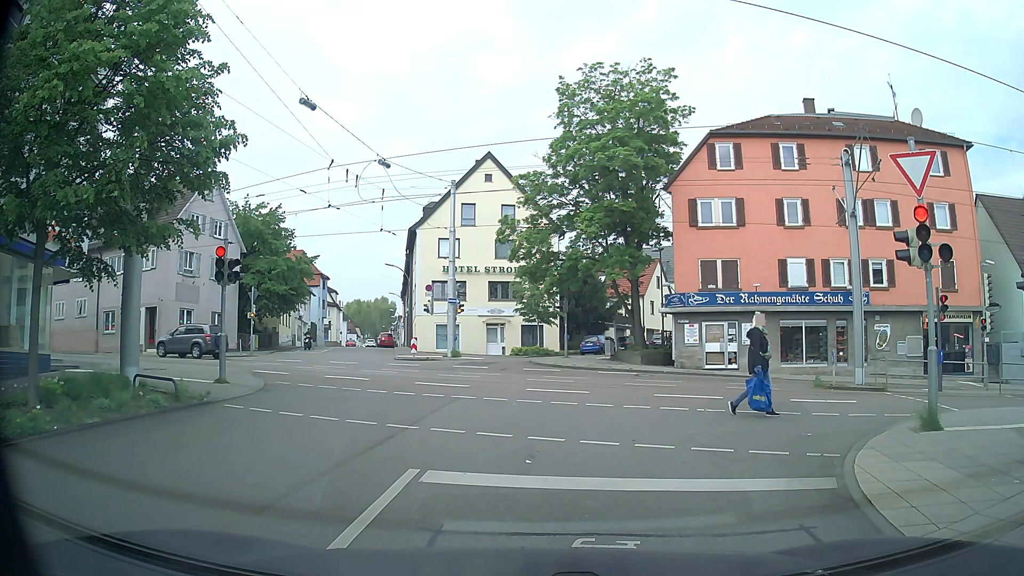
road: residential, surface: asphalt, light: Day
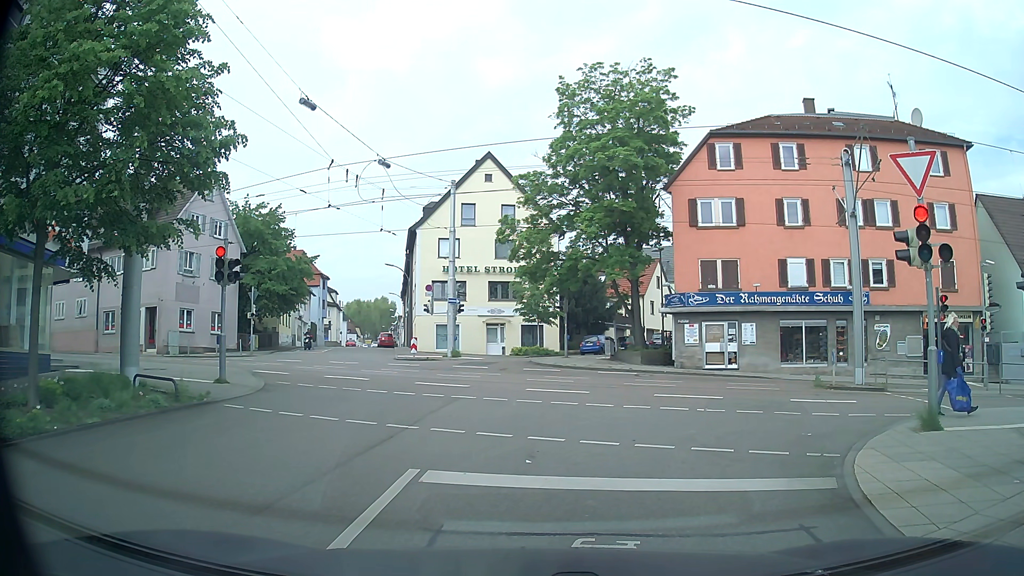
(0.0, 0.0) m; 0°
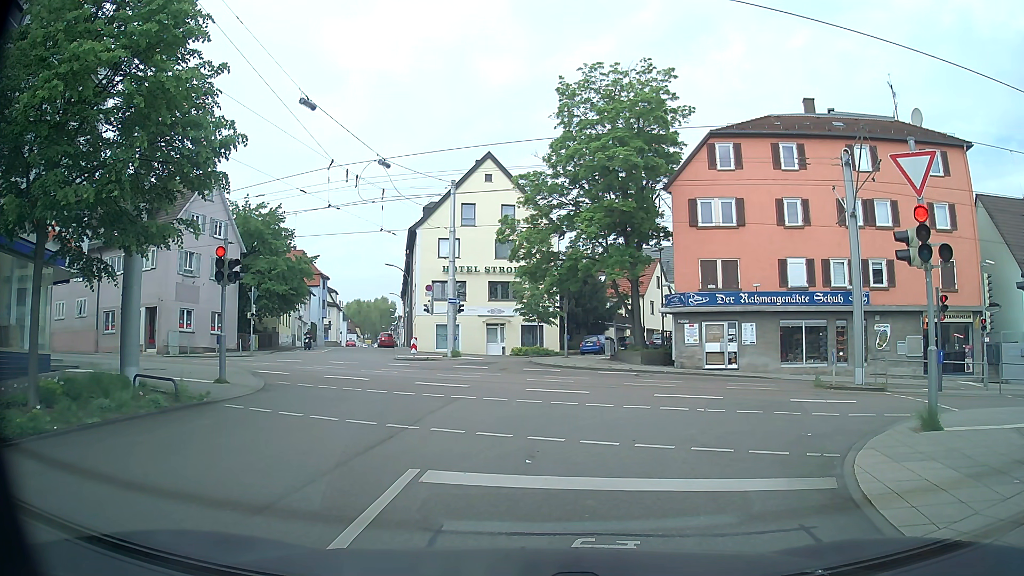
(0.0, 0.0) m; 0°
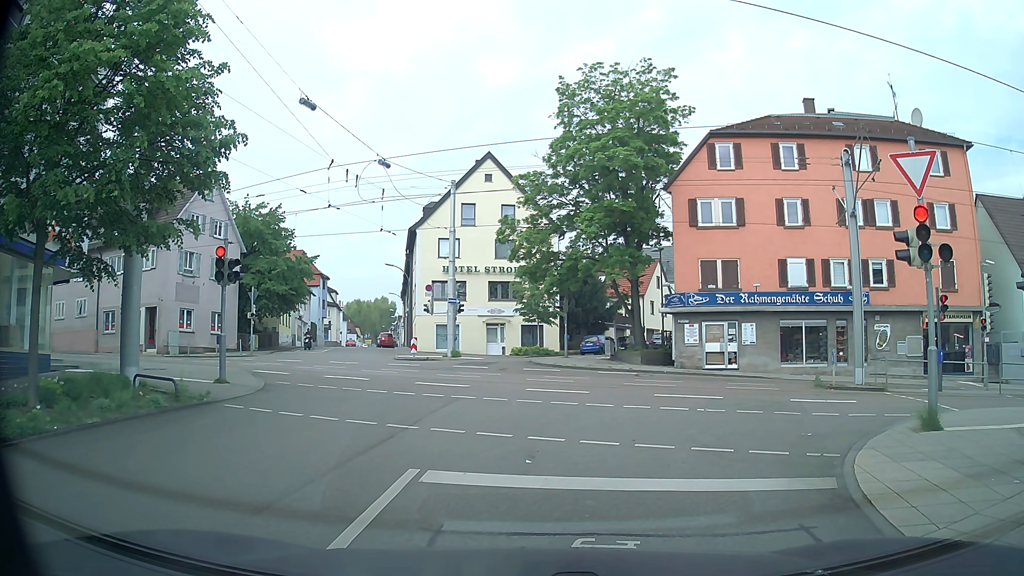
(0.0, 0.0) m; 0°
